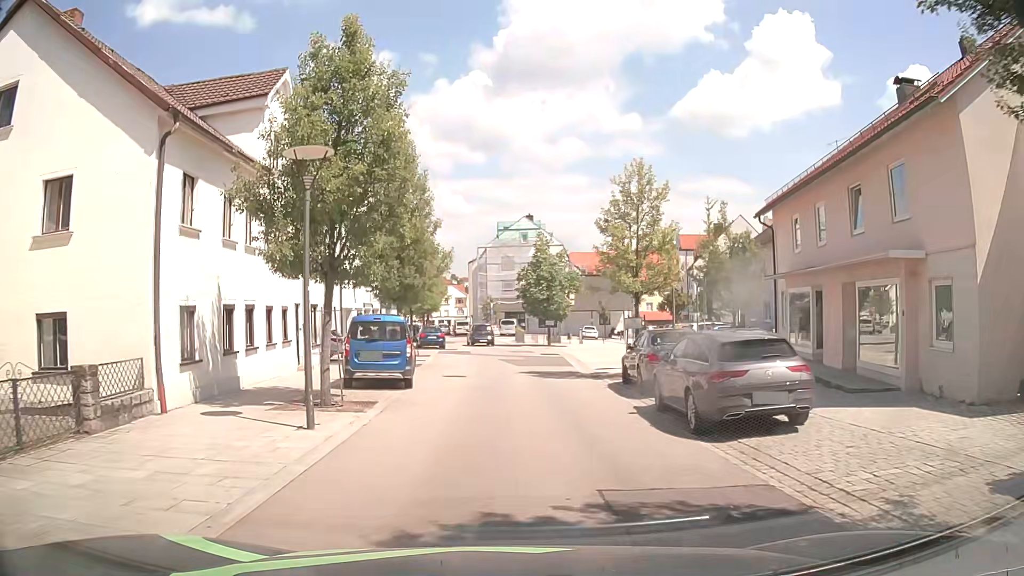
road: residential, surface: asphalt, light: Day
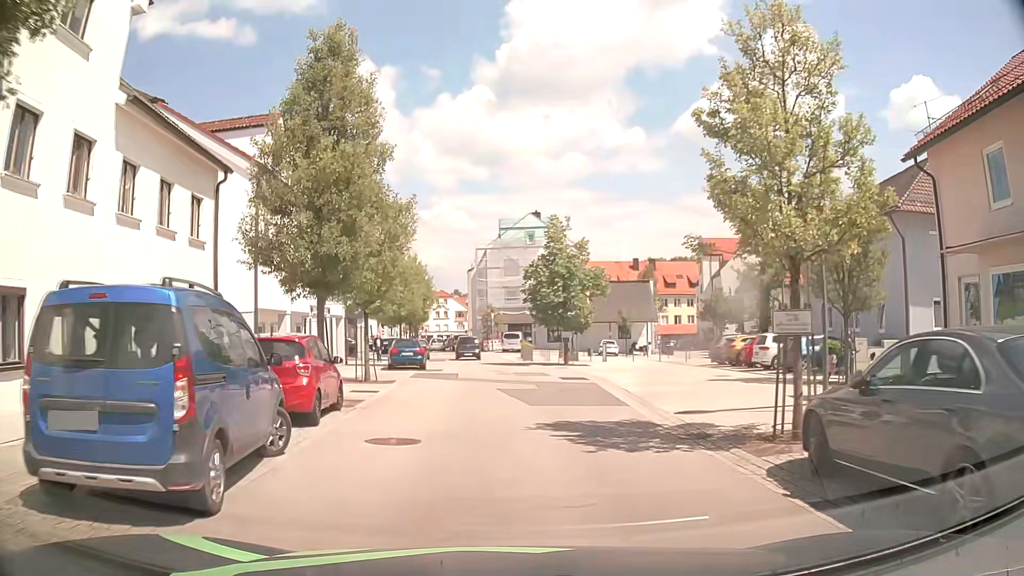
(+0.2, +11.6) m; 0°
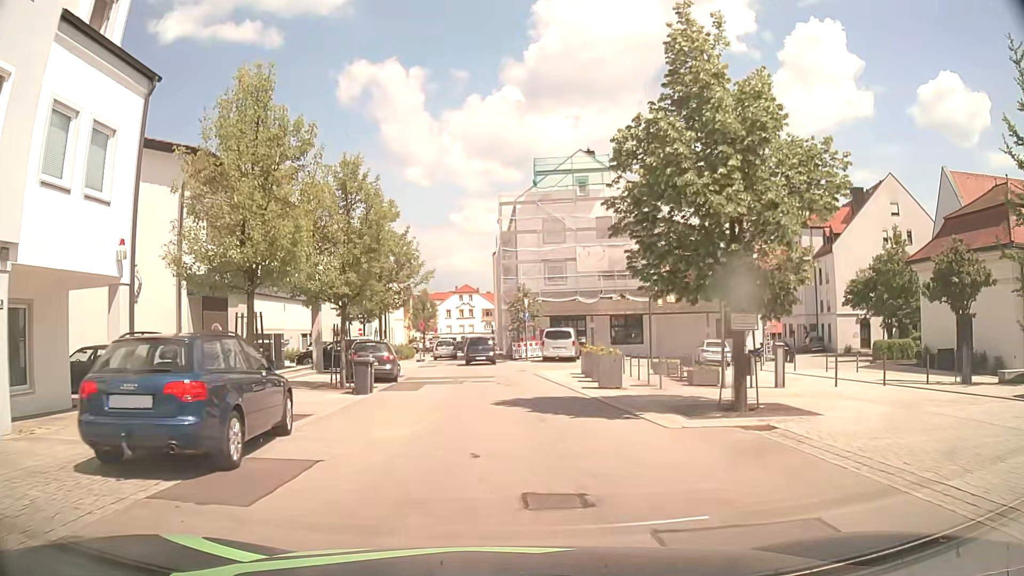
(-0.3, +24.5) m; -3°
(0, +10) (0, +20) (-1, +30) (-2, +40) (-2, +50) (-3, +60) (-3, +70) (-4, +80) (-6, +90) (-6, +100) m
